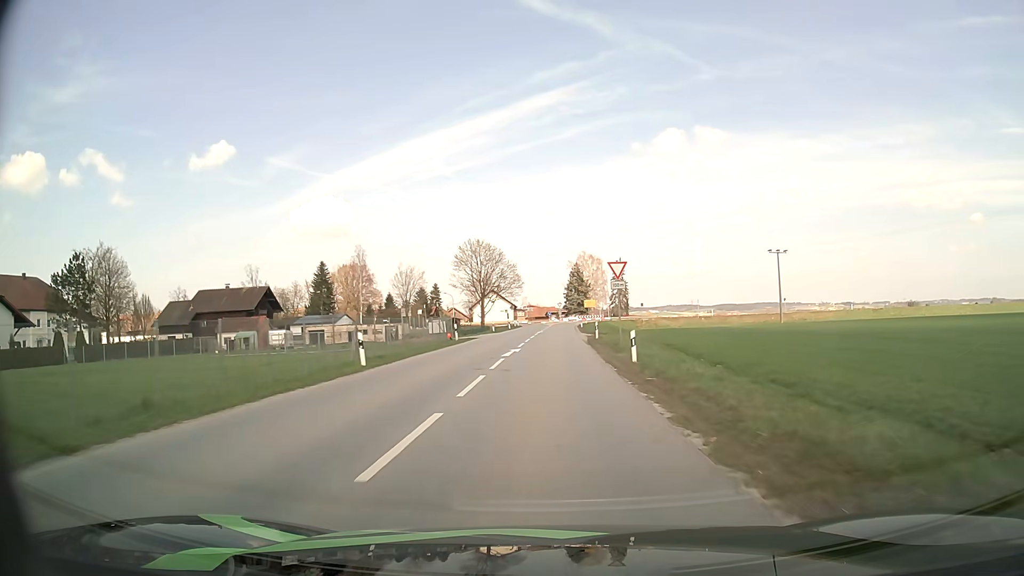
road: secondary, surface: asphalt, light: Day
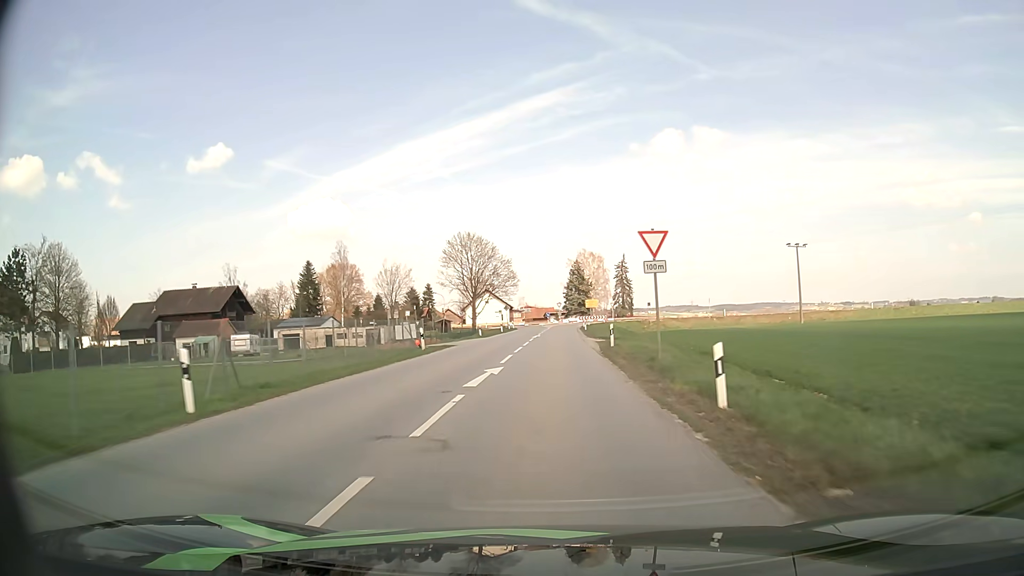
(0.0, +9.9) m; 0°
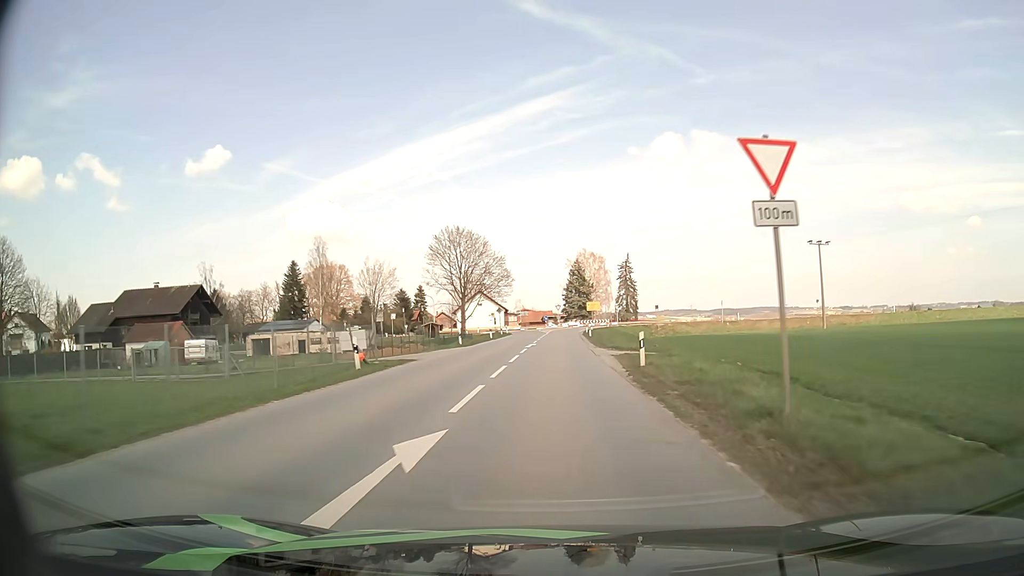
(0.0, +9.6) m; 0°
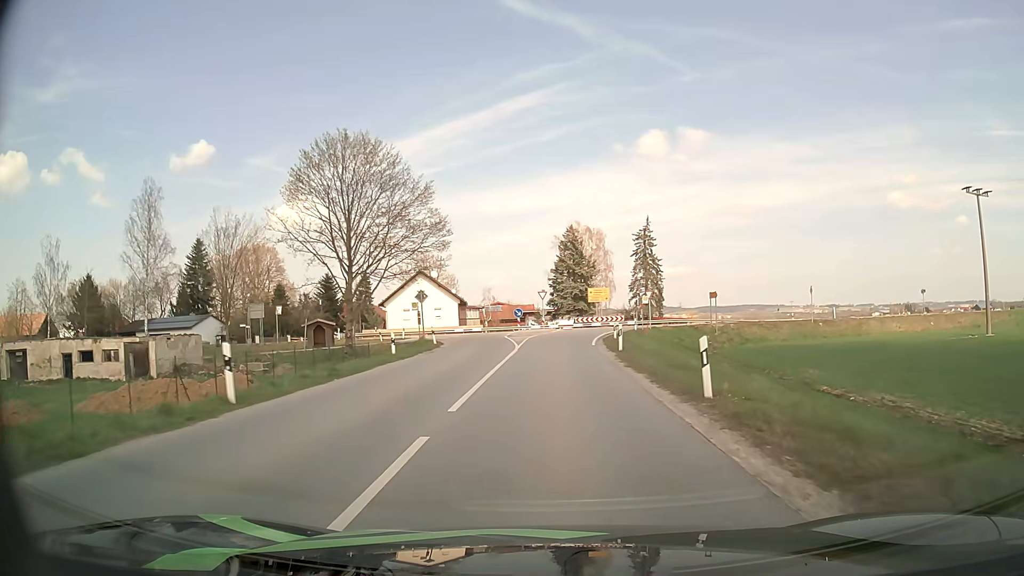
(+0.5, +41.7) m; +1°
(0, +10) (0, +20) (0, +30) (+1, +40) (+3, +50) (+9, +58) (+17, +63) (+27, +64) (+37, +65) (+47, +66) m
